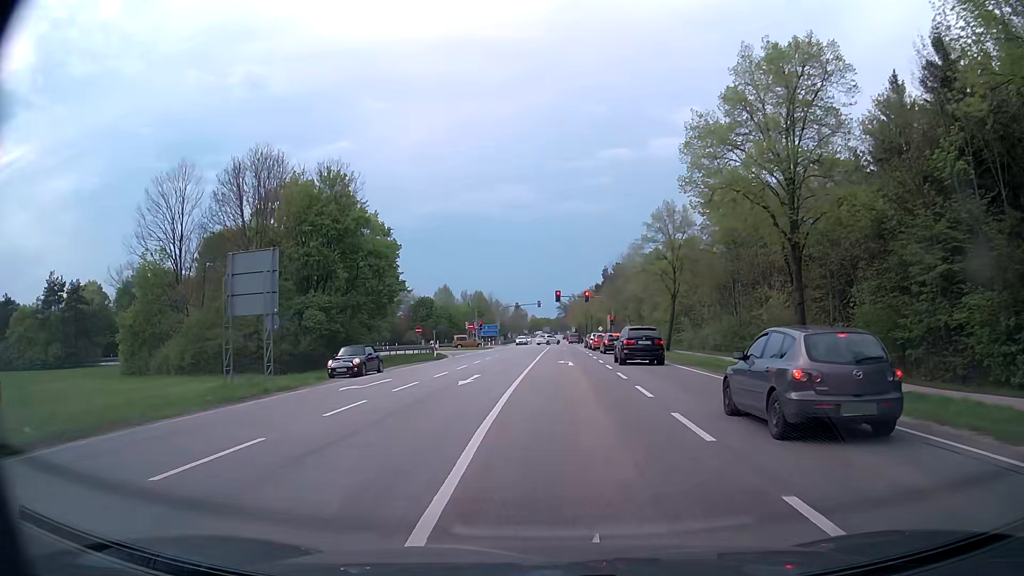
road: secondary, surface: asphalt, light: Day
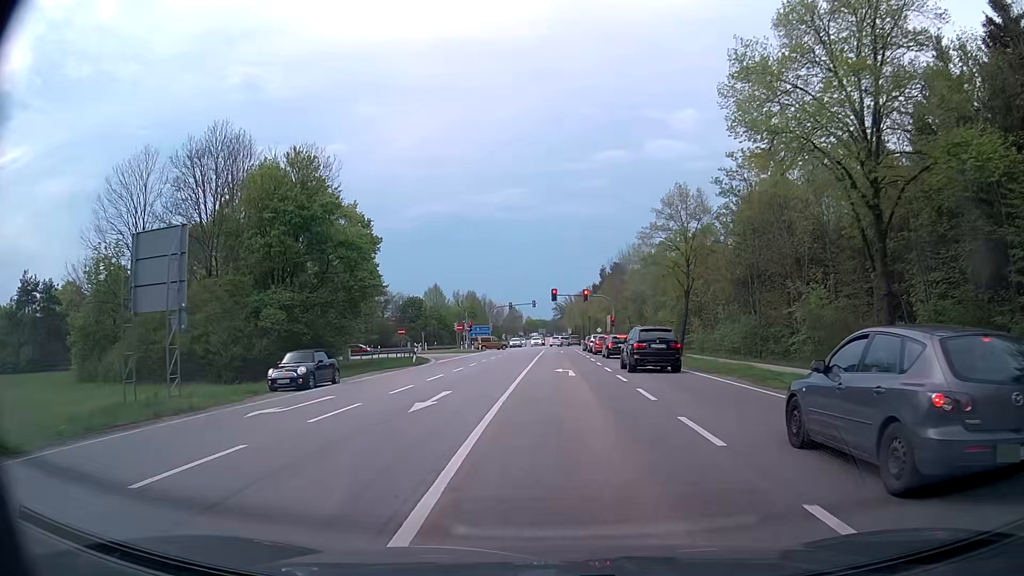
(0.0, +6.2) m; 0°
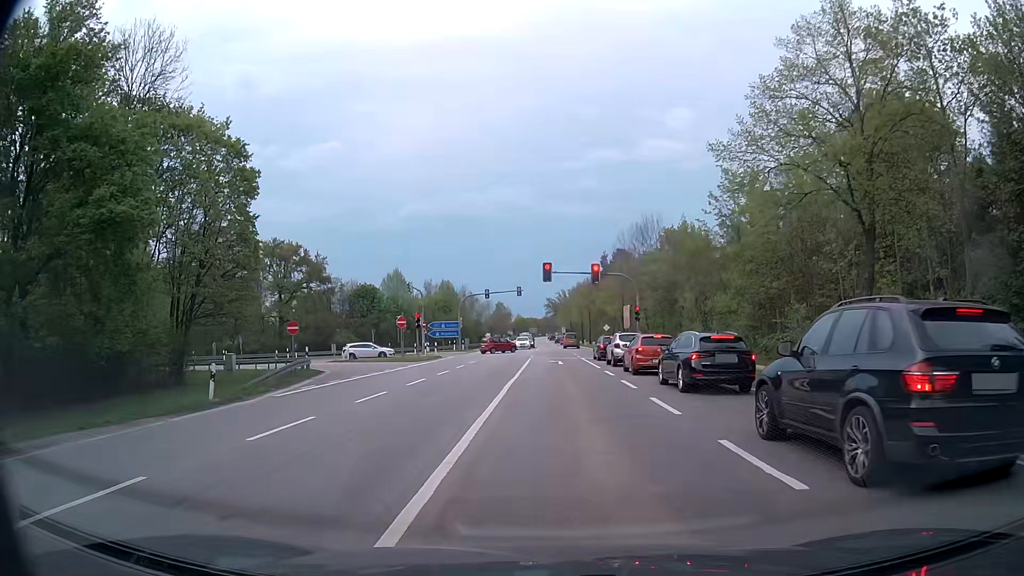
(+0.3, +25.9) m; +1°
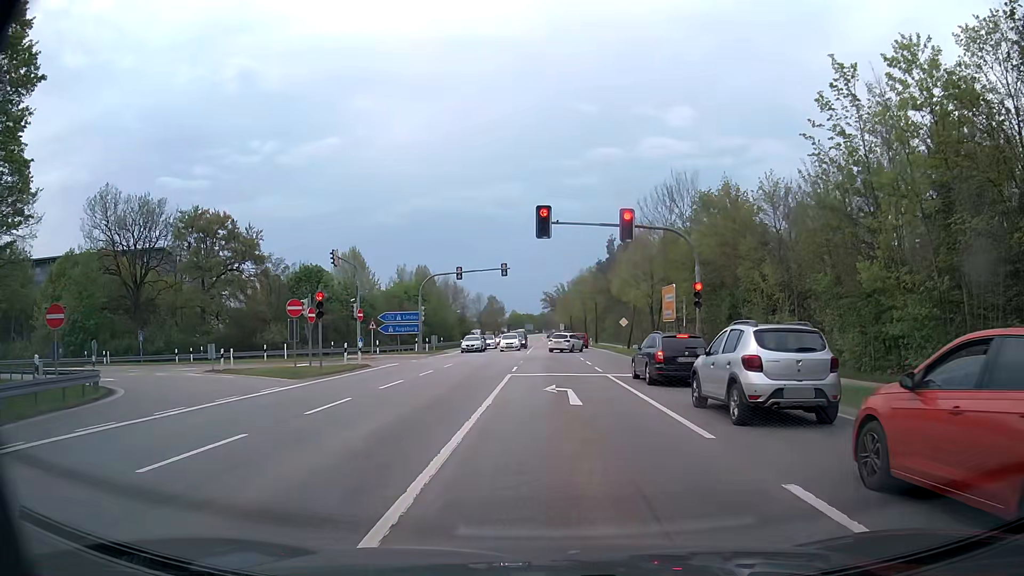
(+0.1, +20.5) m; 0°
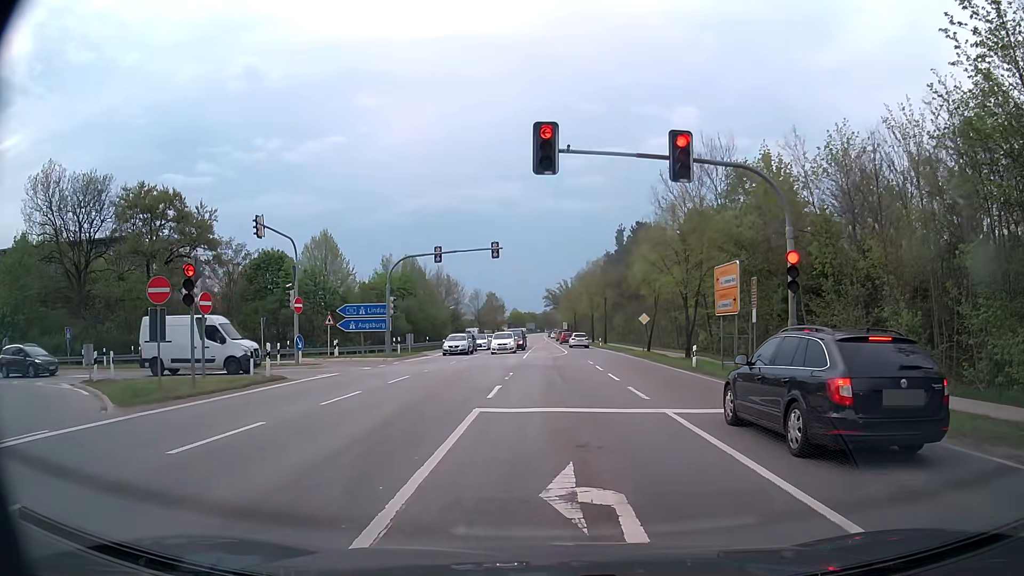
(0.0, +10.9) m; 0°
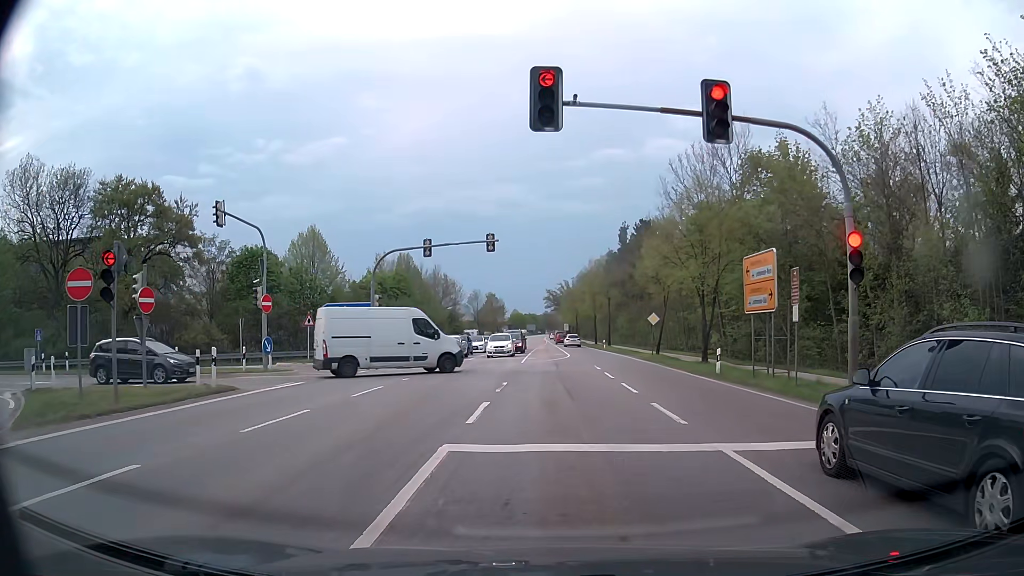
(0.0, +3.7) m; +1°
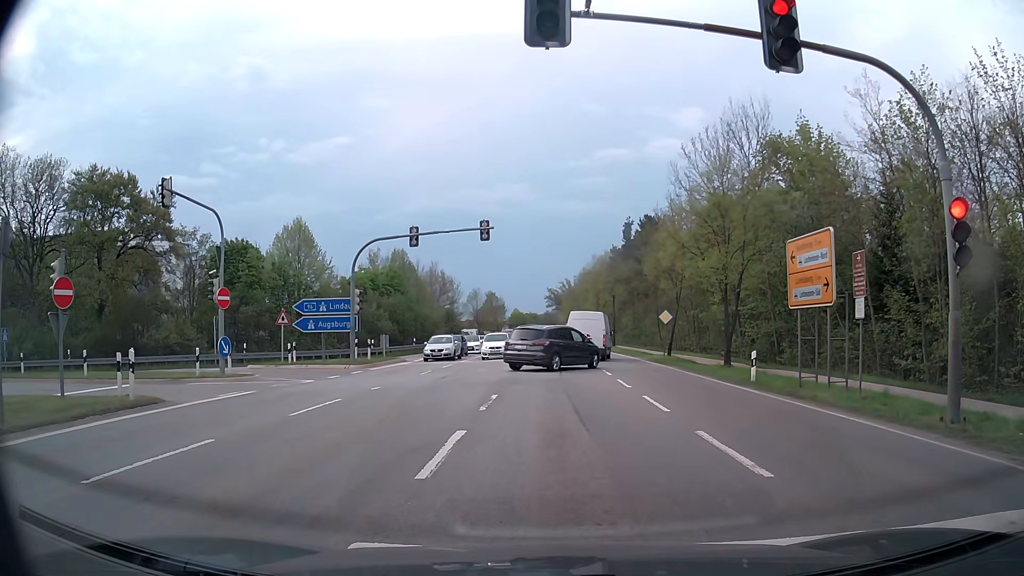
(0.0, +3.8) m; +2°
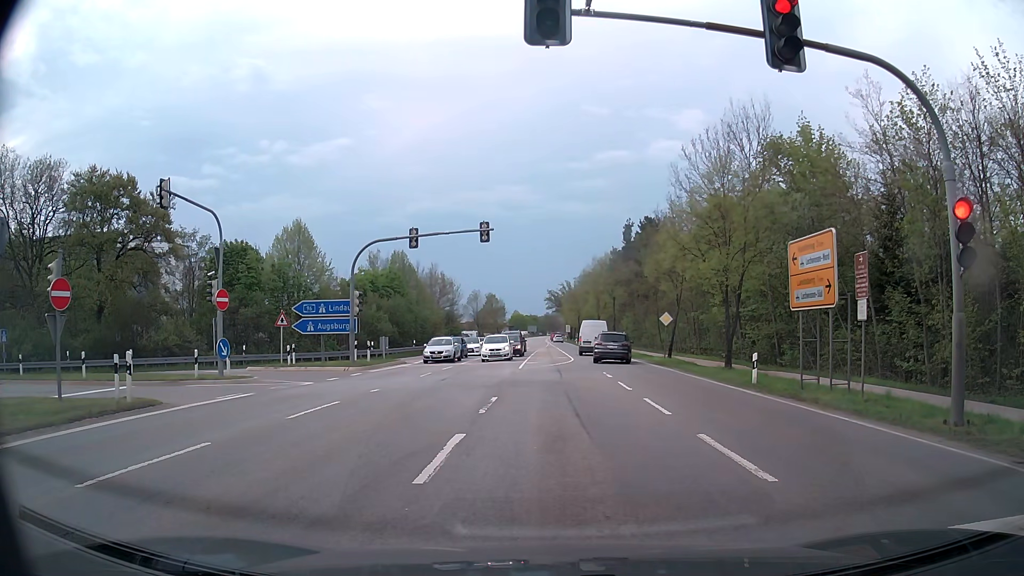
(0.0, +0.2) m; 0°
